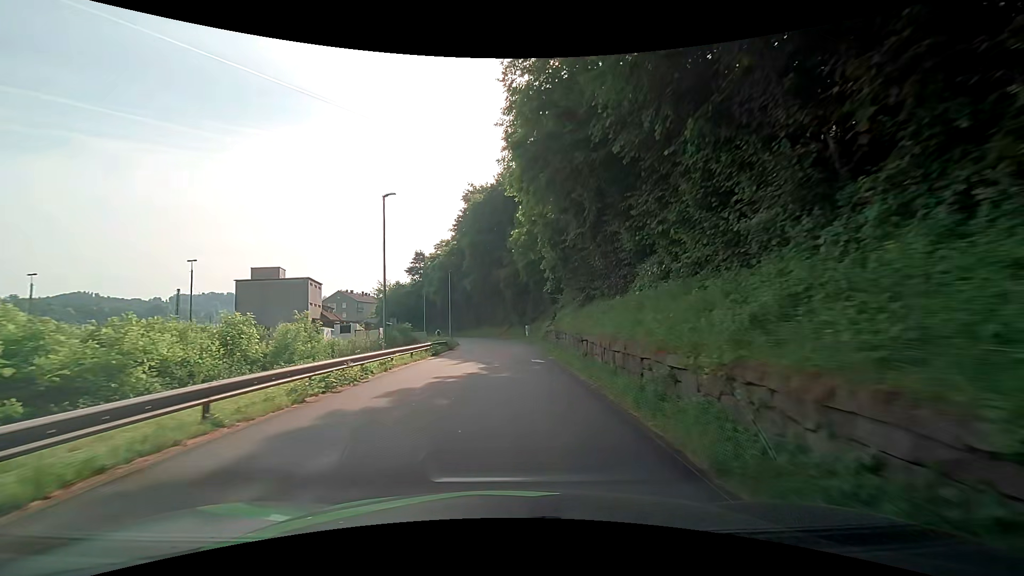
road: residential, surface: asphalt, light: Day
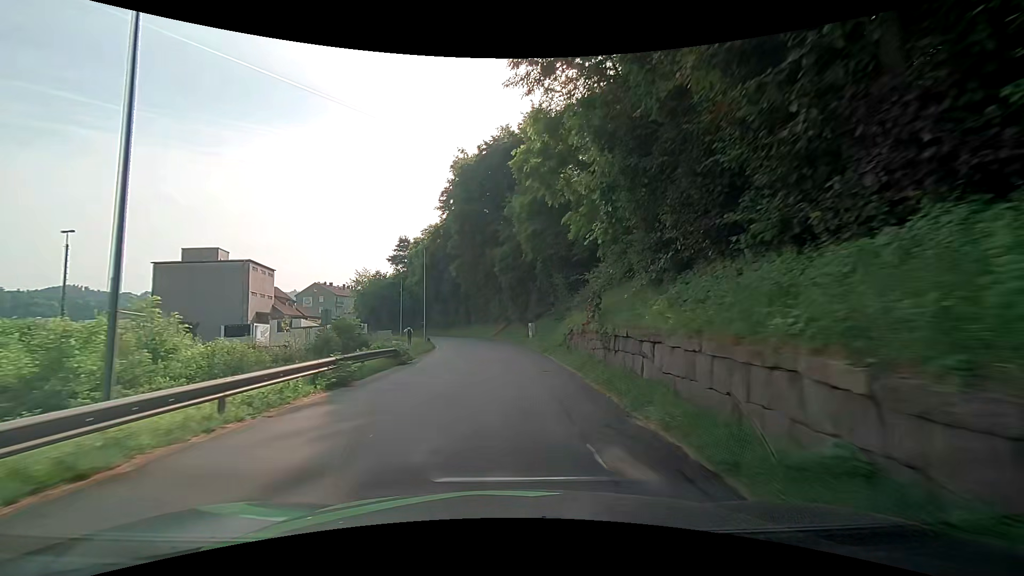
(0.0, +15.6) m; 0°
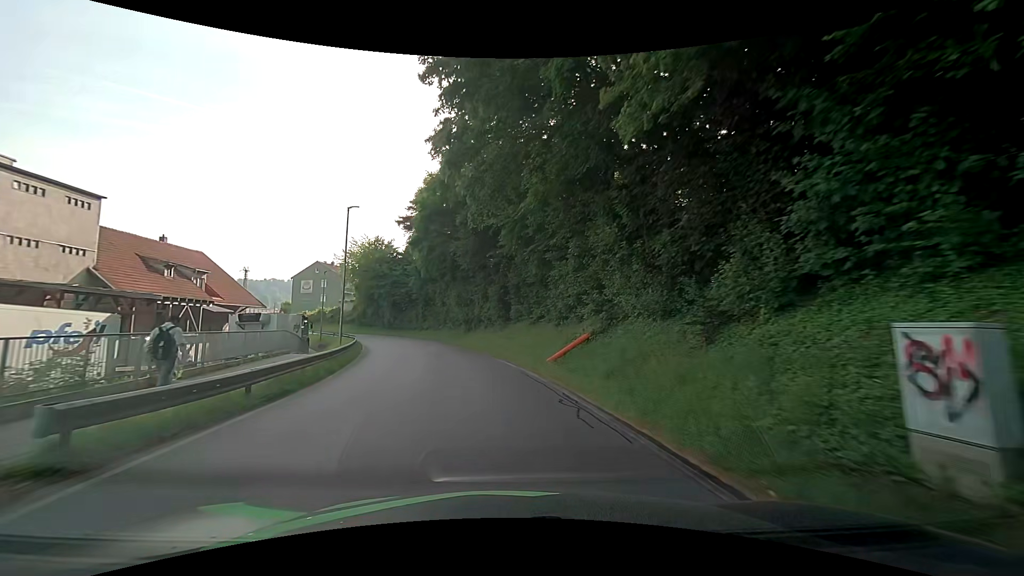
(-0.8, +37.7) m; -6°
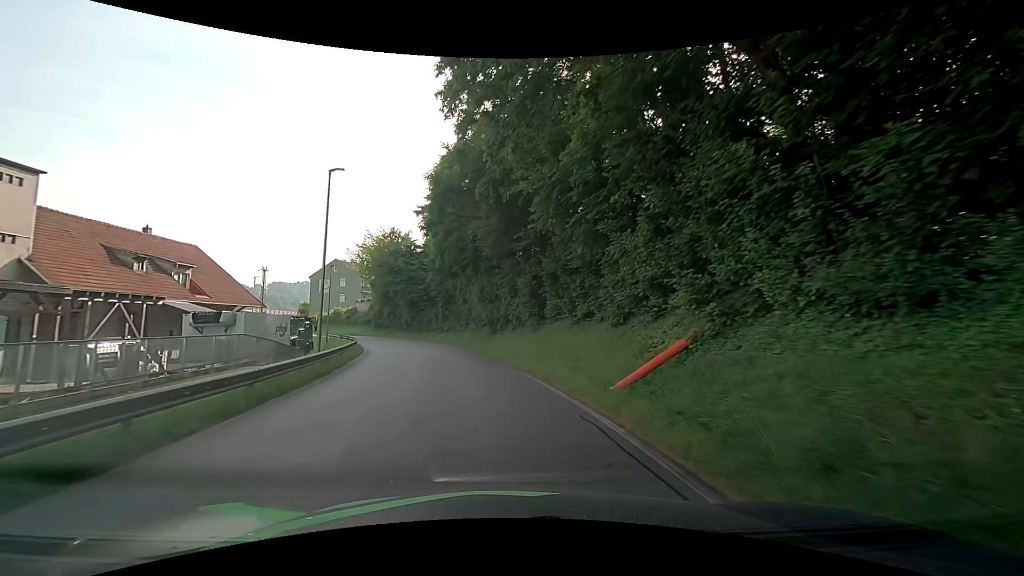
(-0.2, +7.4) m; -4°
(0, +10) (-1, +20) (-3, +30) (-6, +39) (-10, +49) (-15, +57) (-21, +65) (-28, +73) (-34, +80) (-39, +89) m
